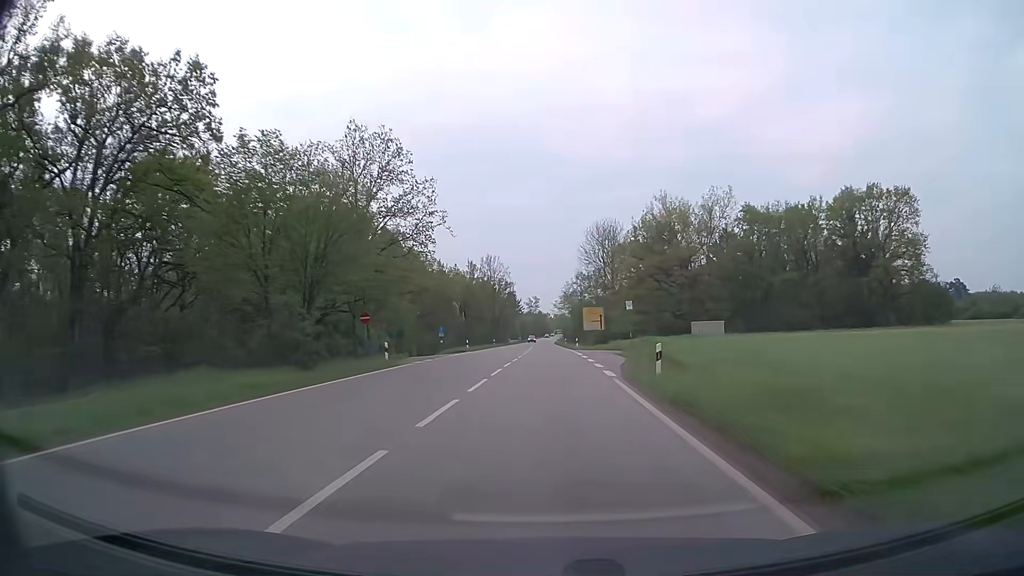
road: secondary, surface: asphalt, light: Day
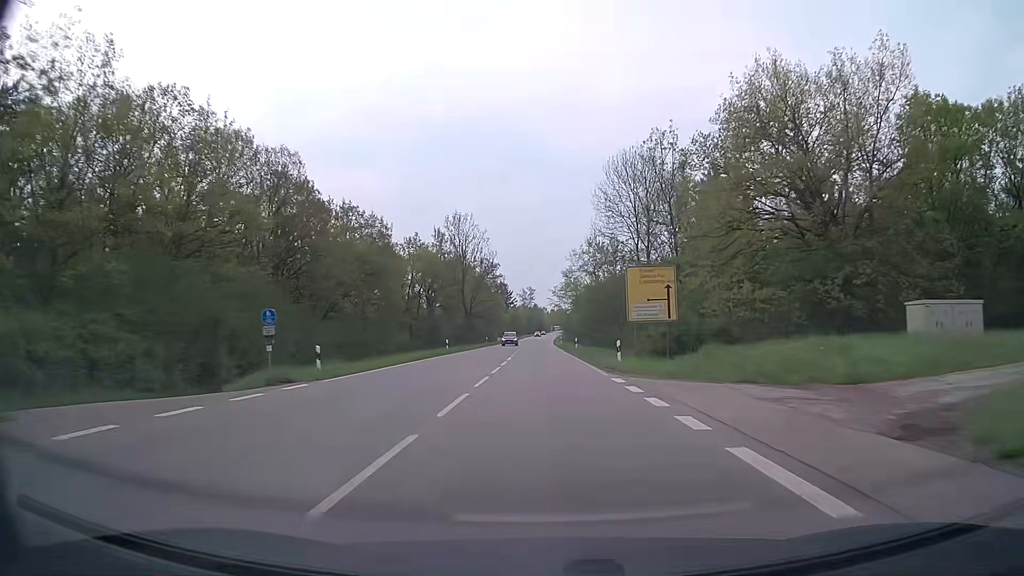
(+0.2, +40.9) m; 0°
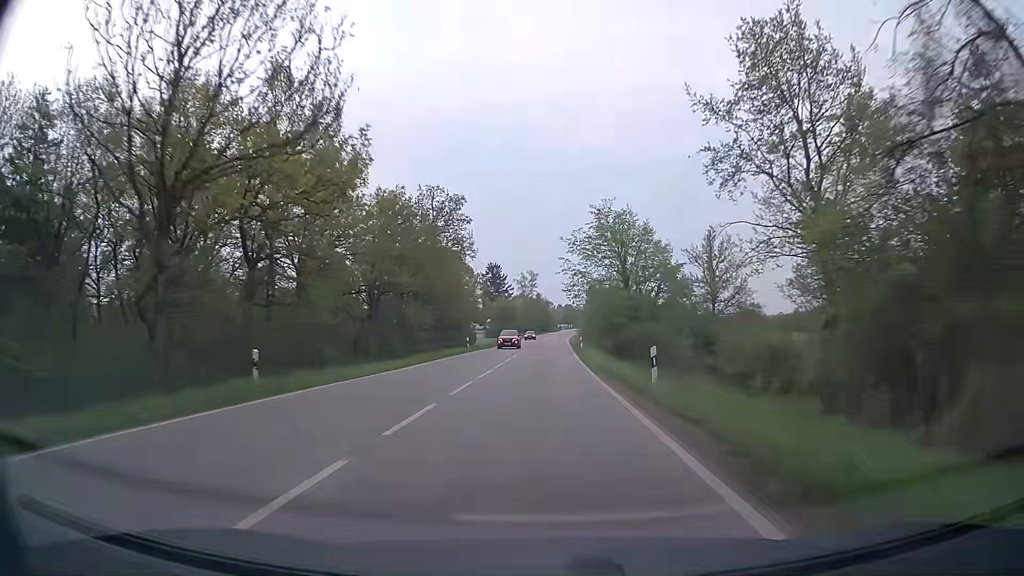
(-0.5, +68.2) m; 0°
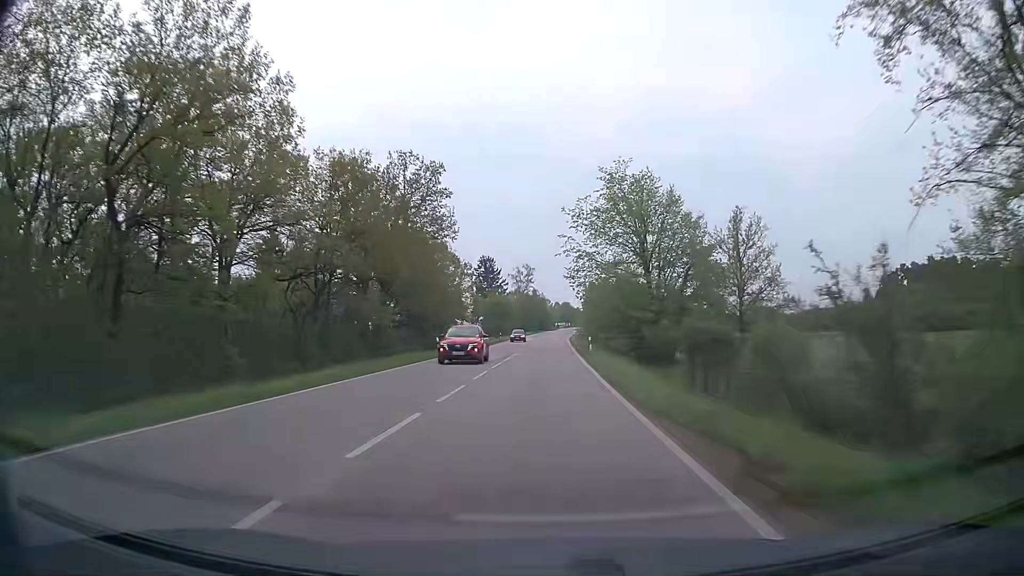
(0.0, +13.7) m; 0°
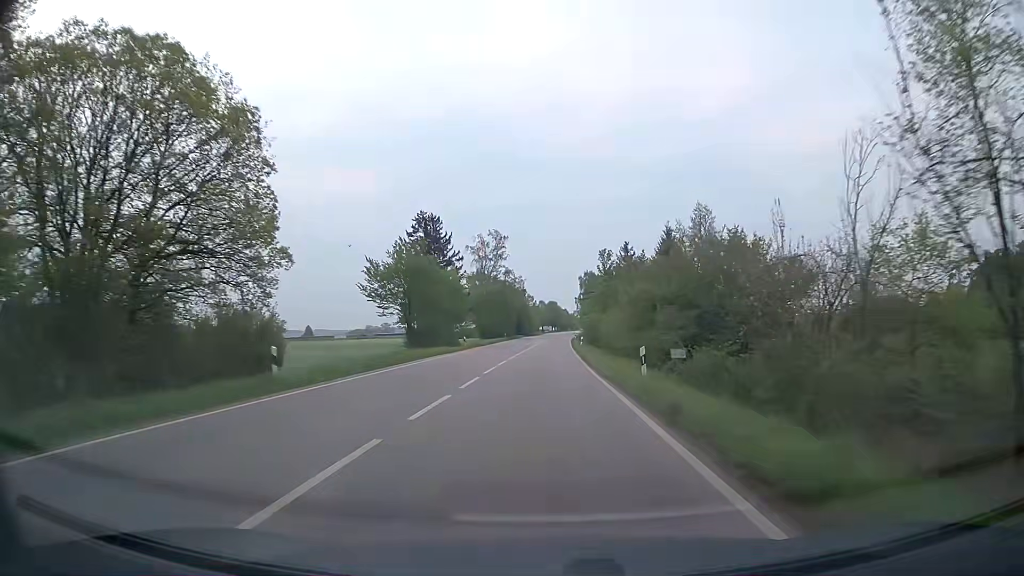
(+0.5, +69.0) m; +1°
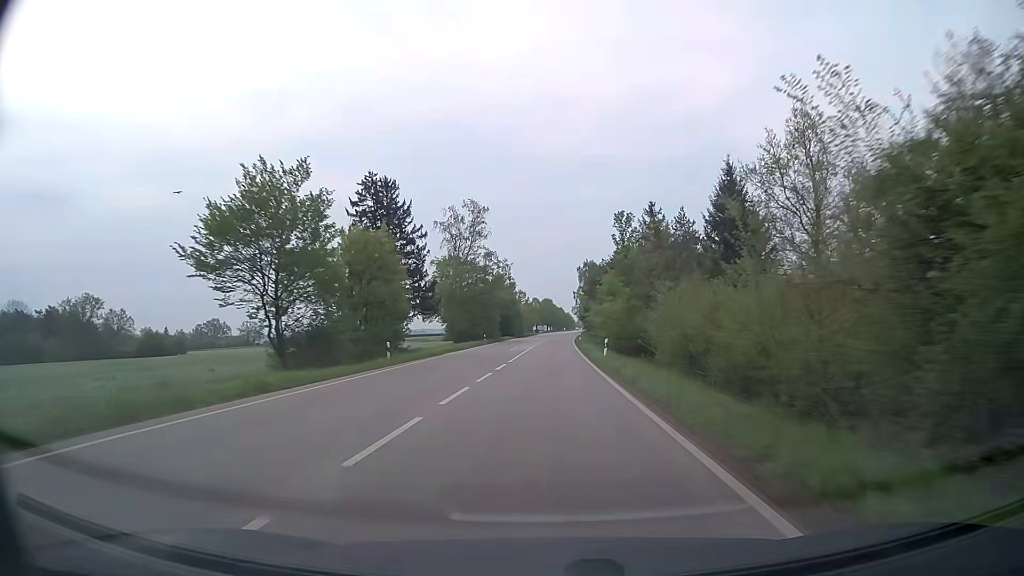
(+0.1, +27.7) m; 0°
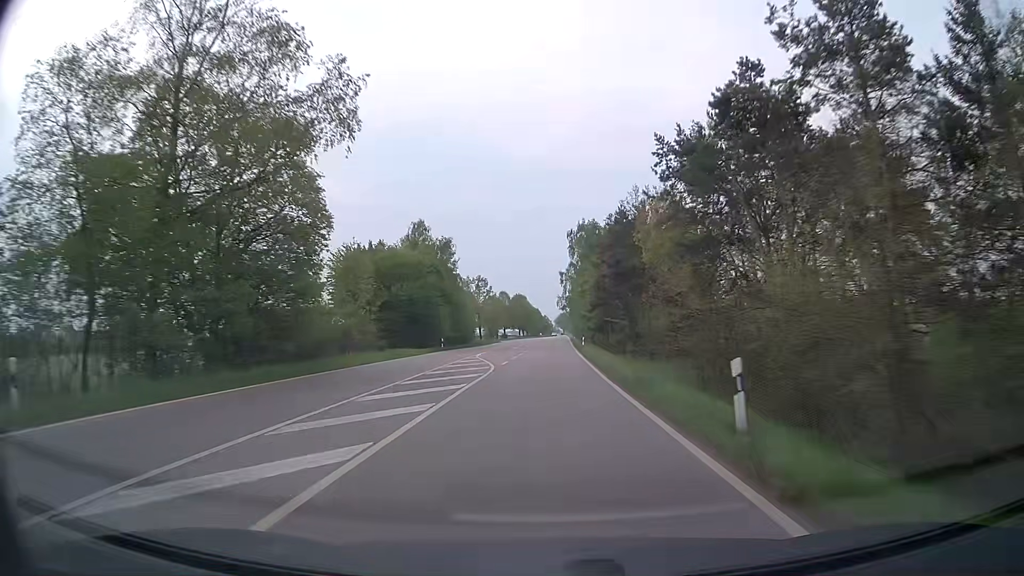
(+1.1, +69.3) m; +2°
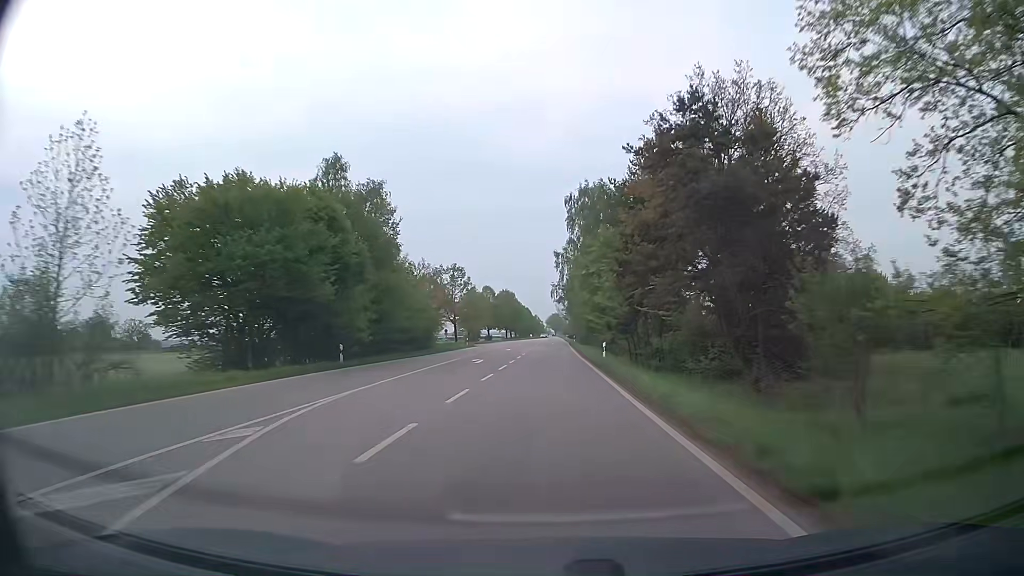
(+0.1, +27.7) m; 0°
(0, +10) (0, +20) (0, +30) (+1, +40) (+1, +50) (+1, +60) (+1, +70) (+2, +80) (+2, +90) (+2, +100) m
